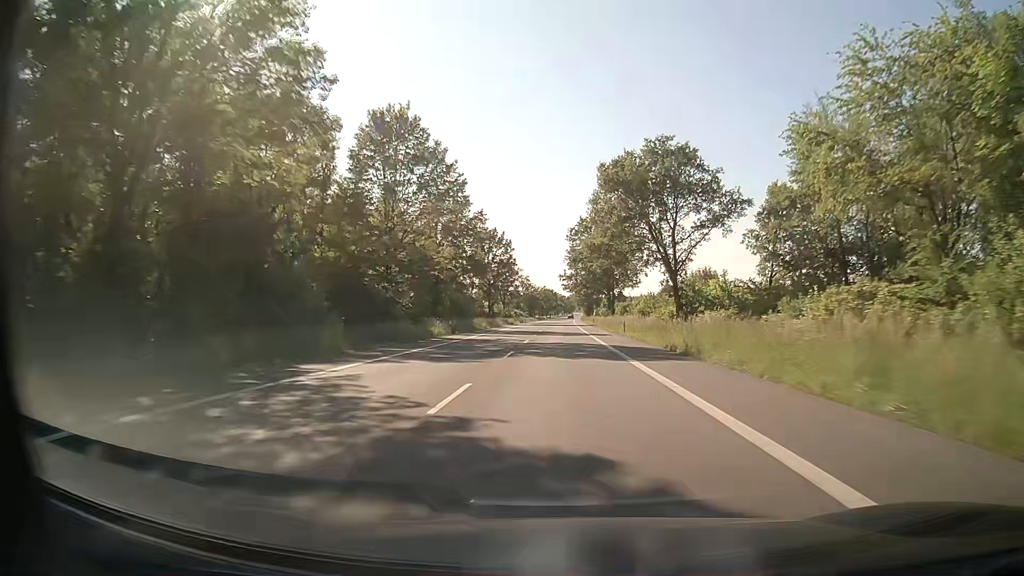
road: secondary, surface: asphalt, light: Day
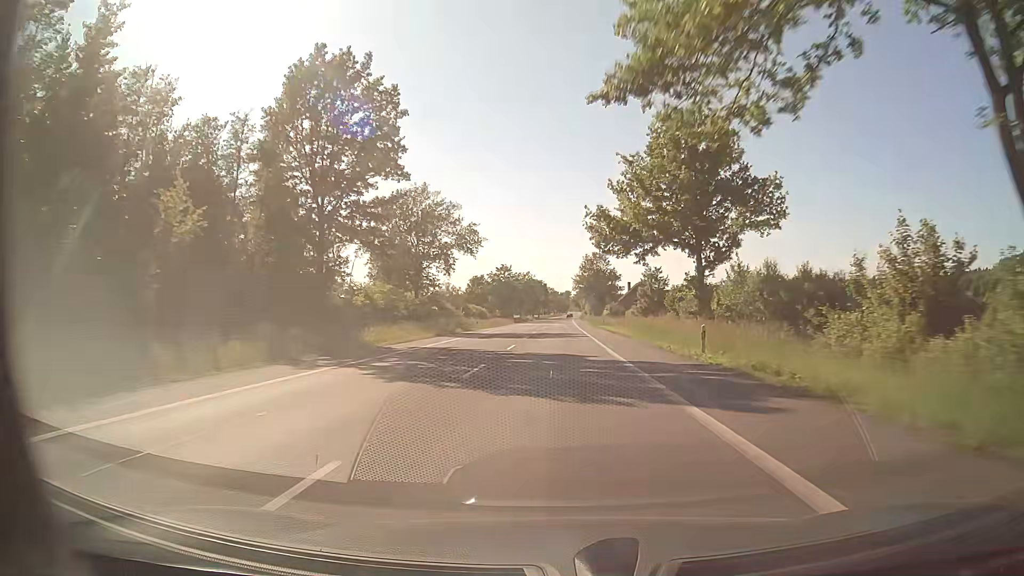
(+0.6, +80.7) m; +1°
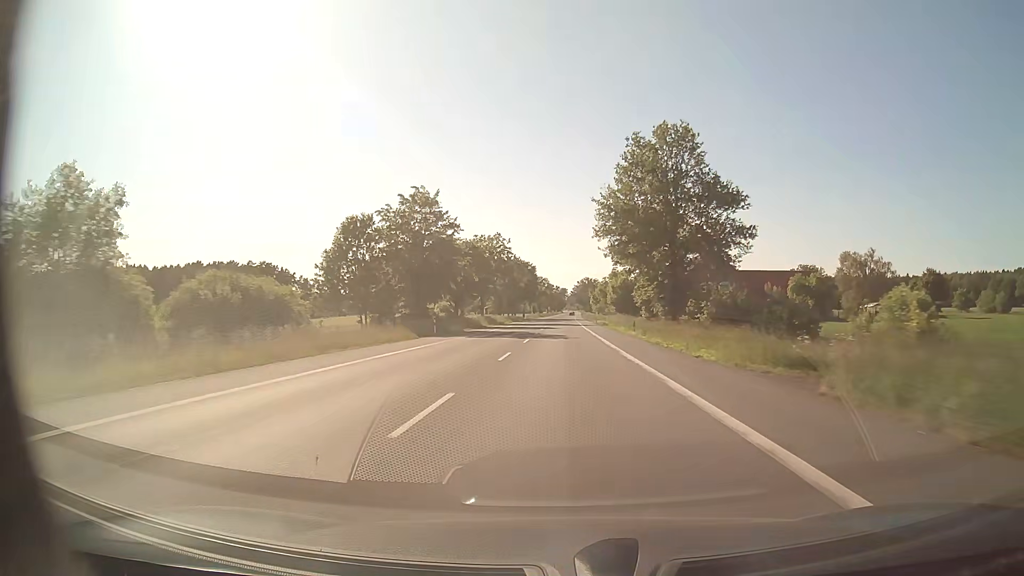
(+0.3, +80.7) m; 0°
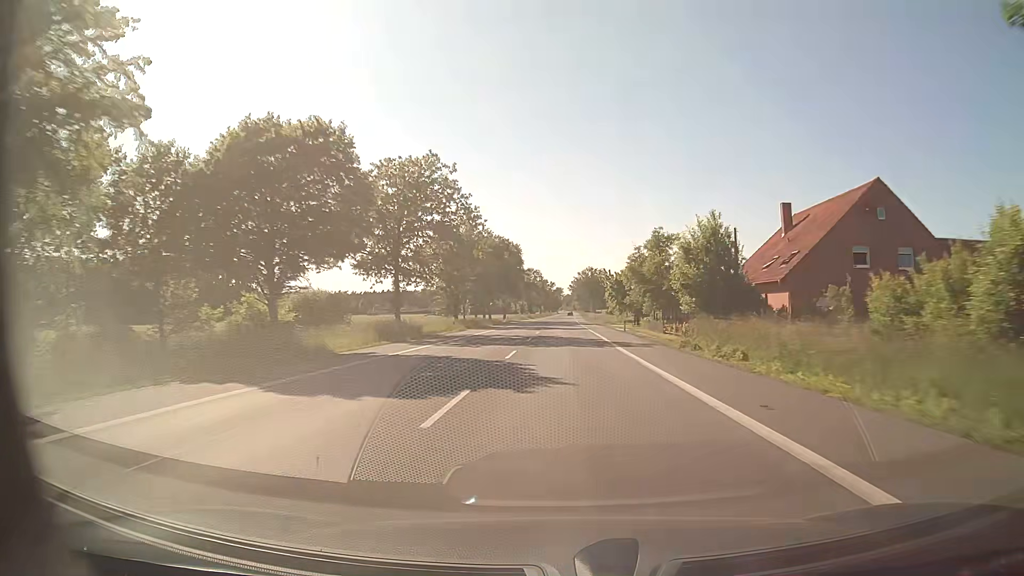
(+0.1, +48.4) m; +1°
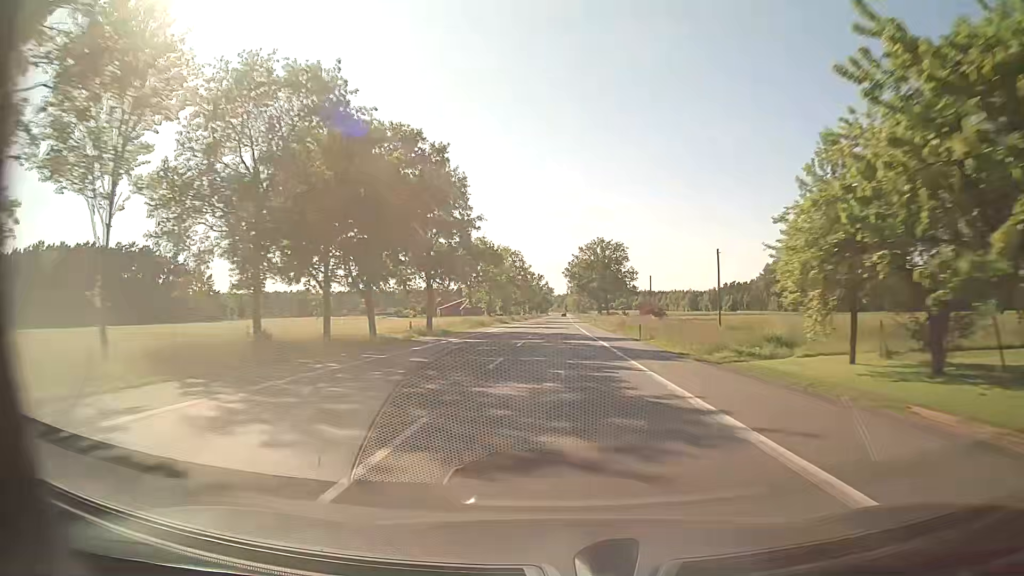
(0.0, +64.4) m; +1°
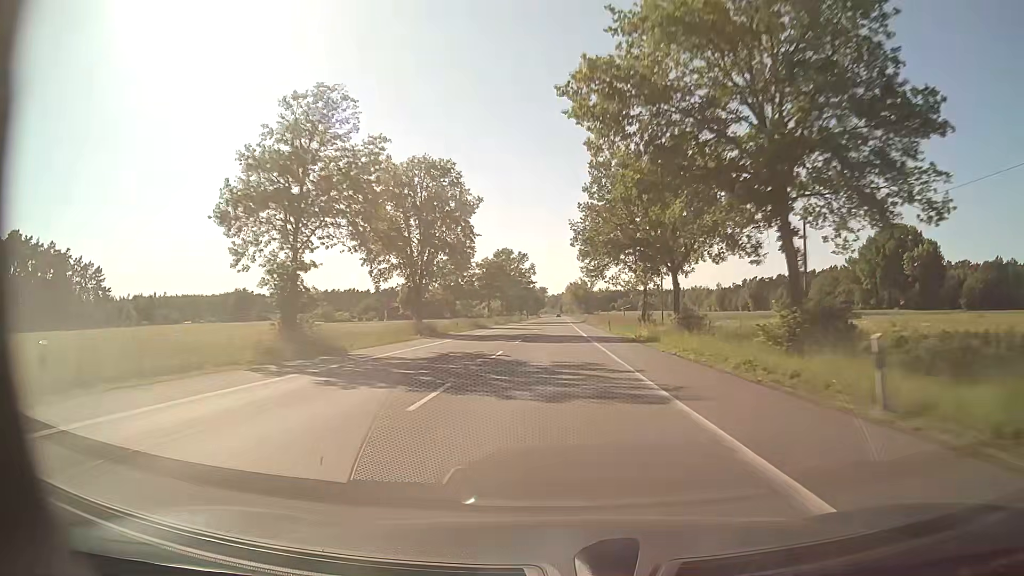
(+0.3, +80.6) m; 0°
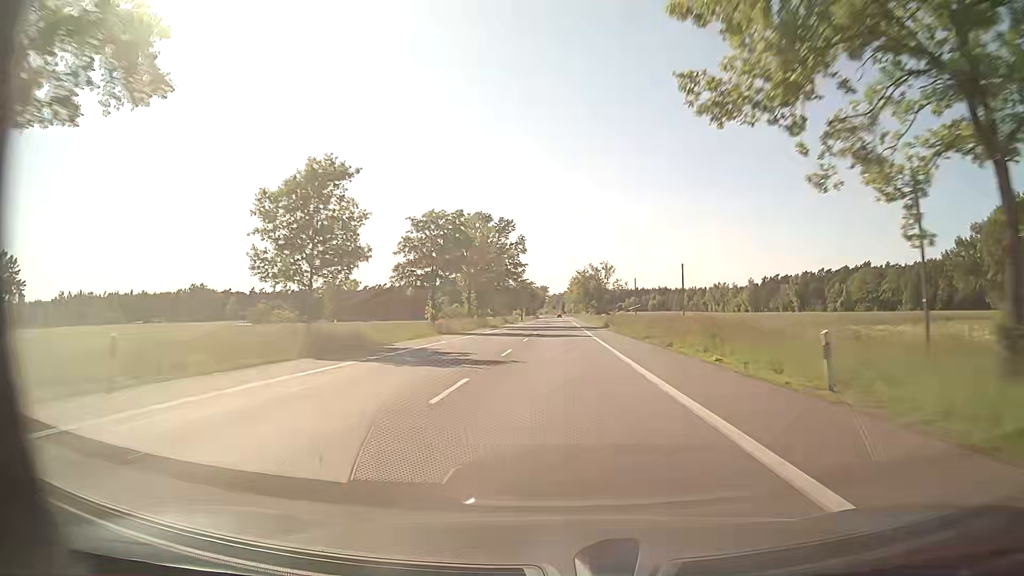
(0.0, +48.3) m; 0°
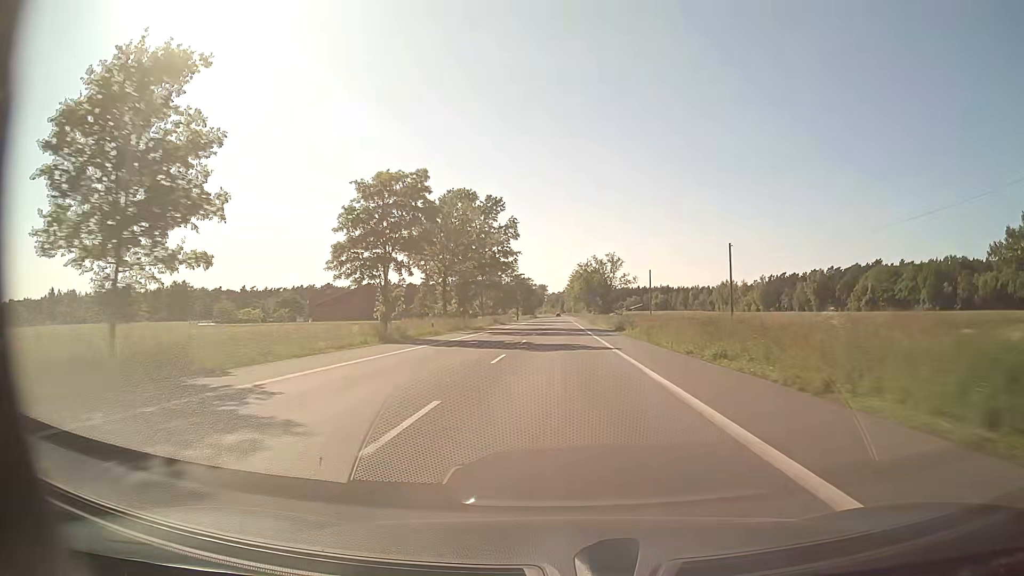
(-0.1, +16.1) m; 0°
(0, +10) (0, +20) (0, +30) (0, +40) (0, +50) (0, +60) (0, +70) (0, +80) (0, +90) (0, +100) m
